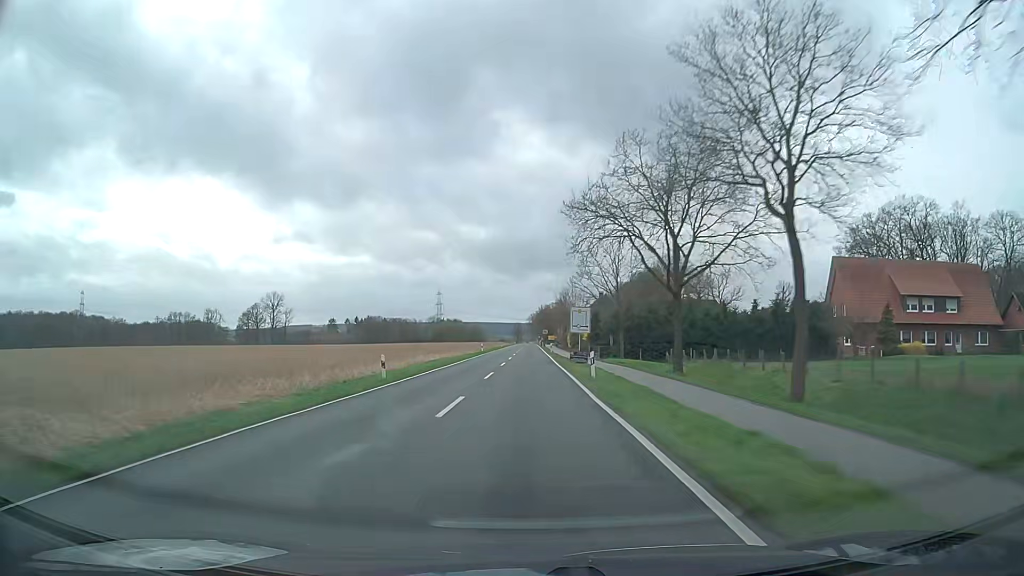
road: secondary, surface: asphalt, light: Day
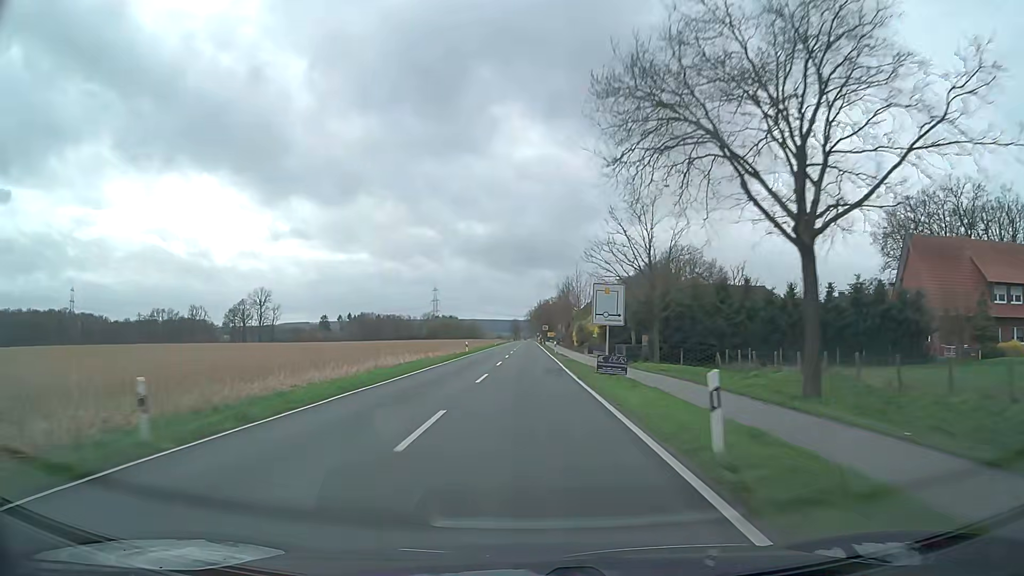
(-0.1, +15.8) m; 0°
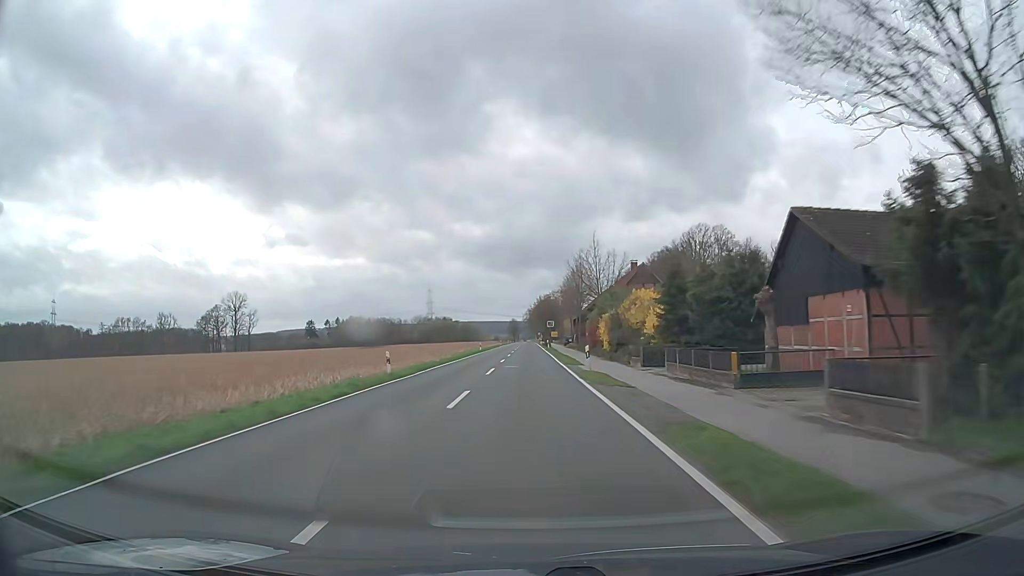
(0.0, +31.5) m; 0°
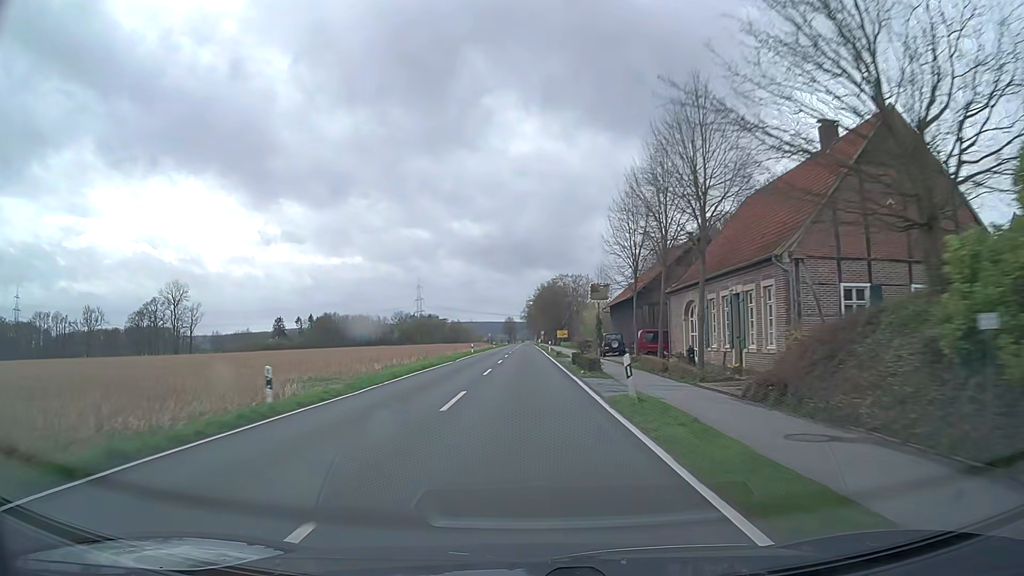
(-0.2, +59.7) m; 0°
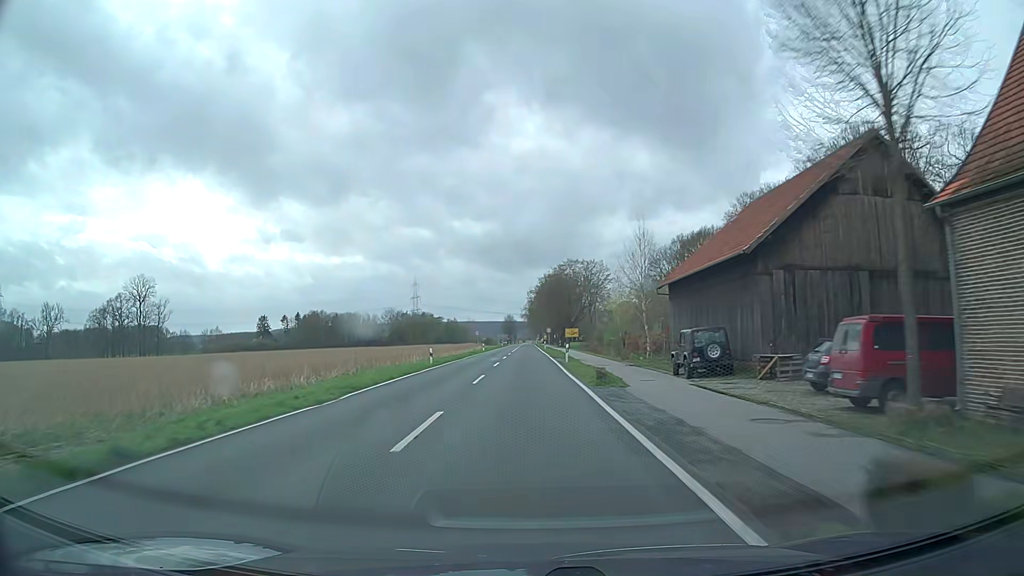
(0.0, +28.2) m; 0°
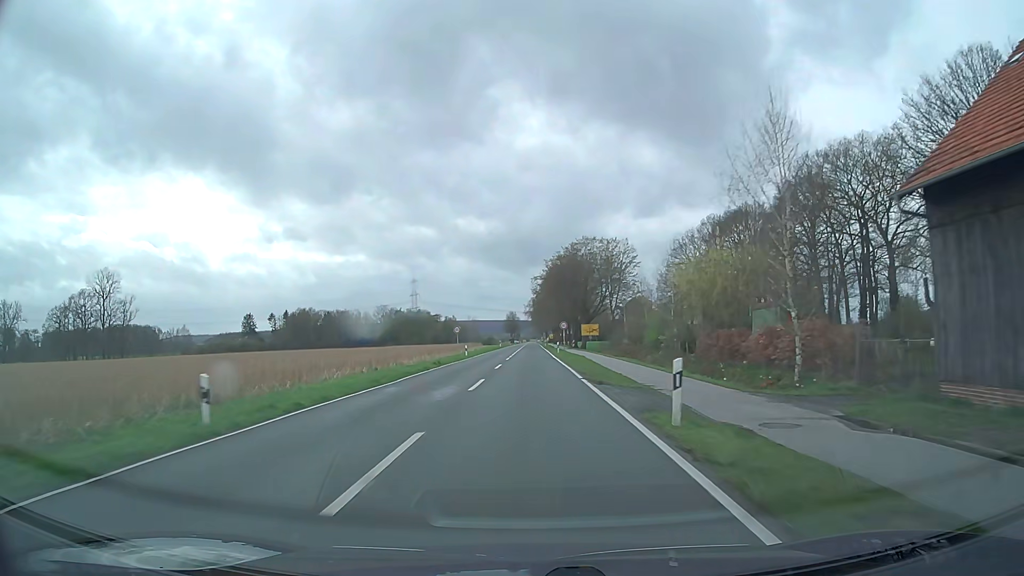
(0.0, +27.0) m; 0°
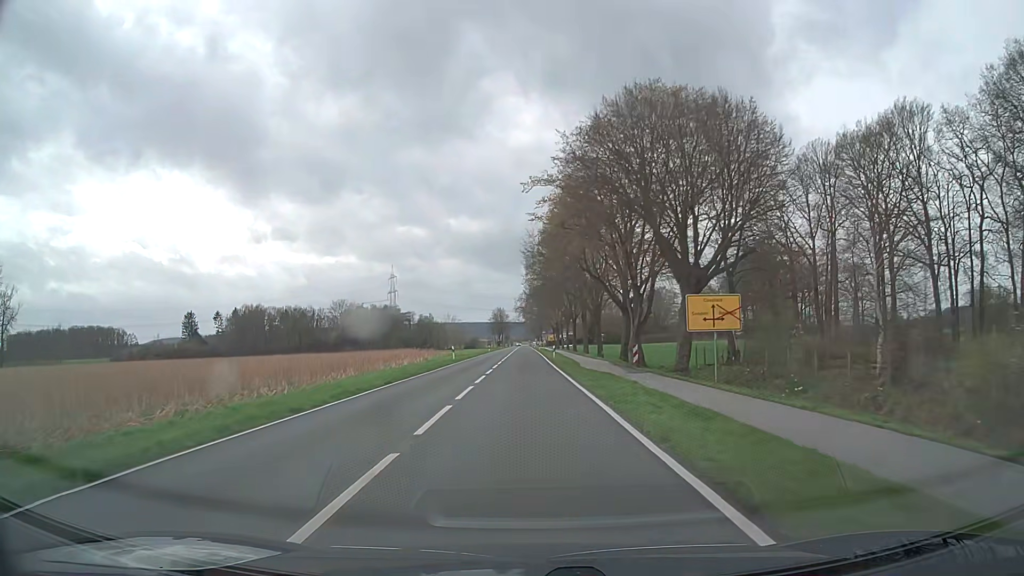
(0.0, +60.9) m; +1°
(0, +10) (0, +20) (0, +30) (0, +40) (0, +50) (0, +60) (0, +70) (0, +80) (0, +90) (-1, +100) m
